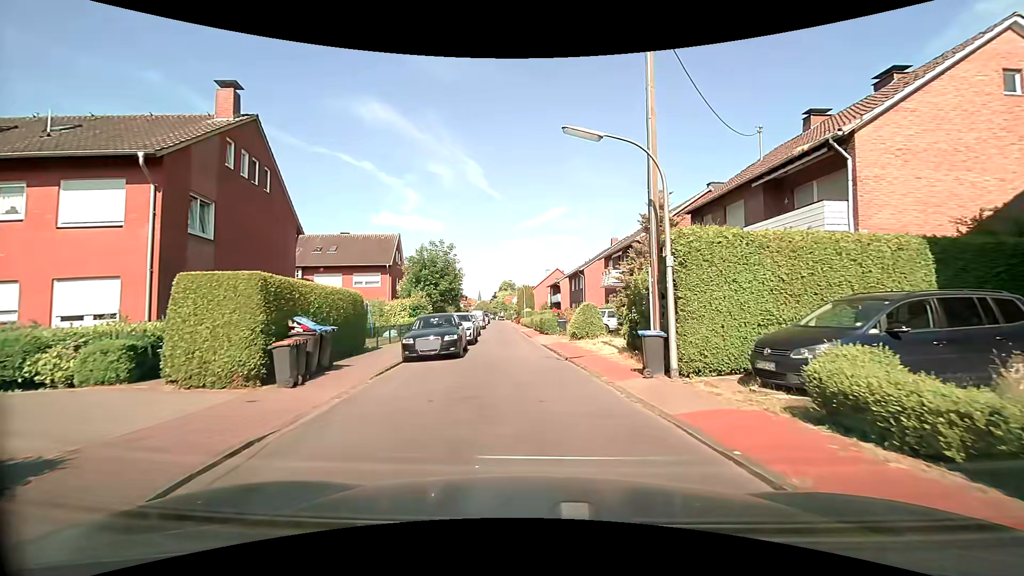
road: residential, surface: asphalt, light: Day
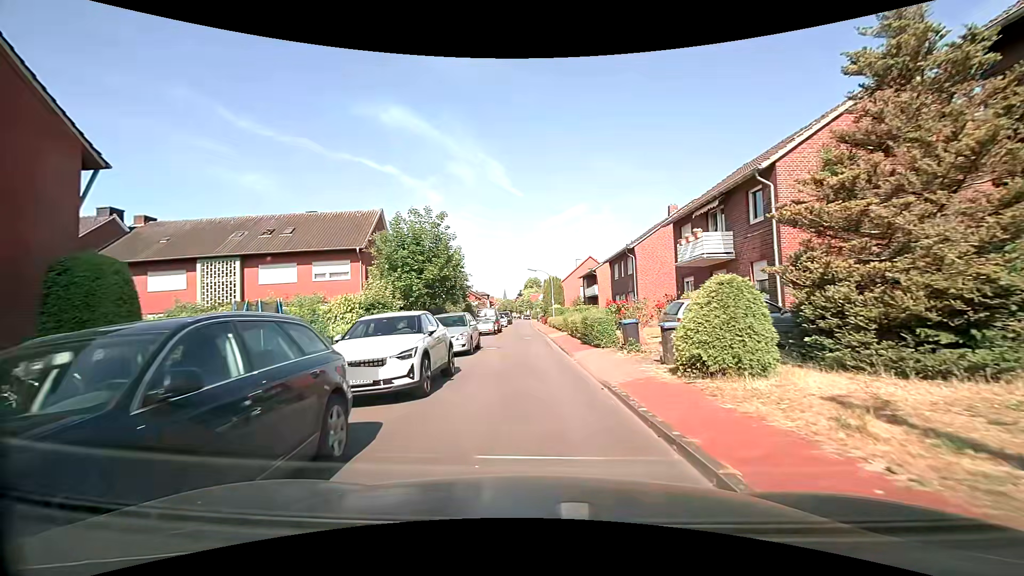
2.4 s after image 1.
(-0.3, +14.1) m; -3°
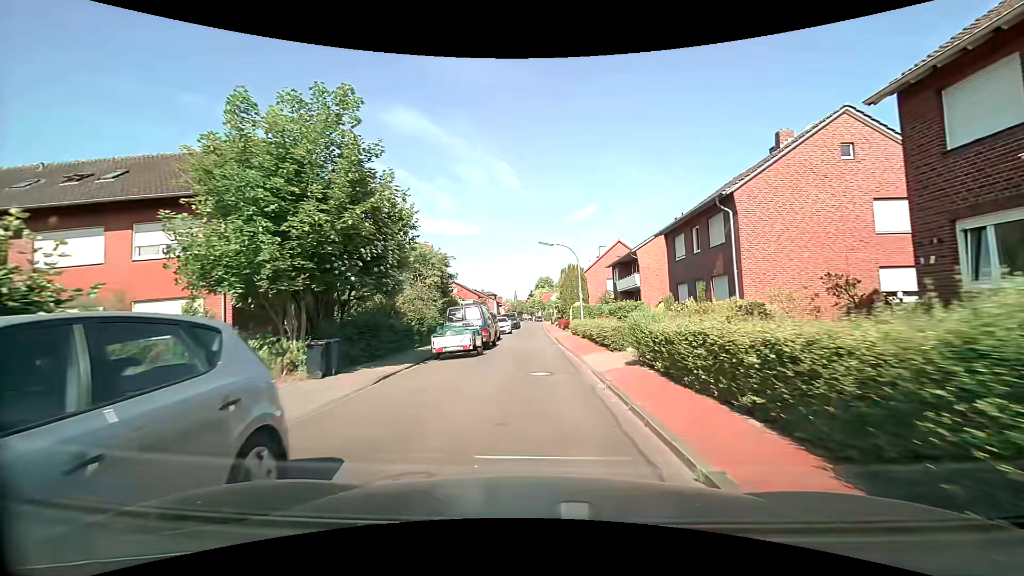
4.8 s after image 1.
(-0.2, +16.4) m; -1°
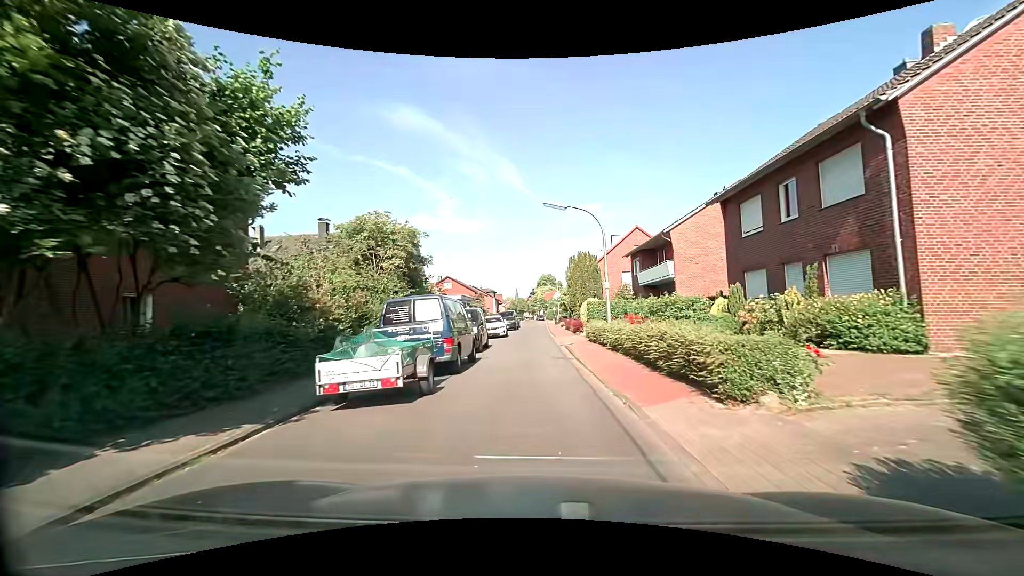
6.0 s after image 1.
(-0.1, +8.9) m; -1°
